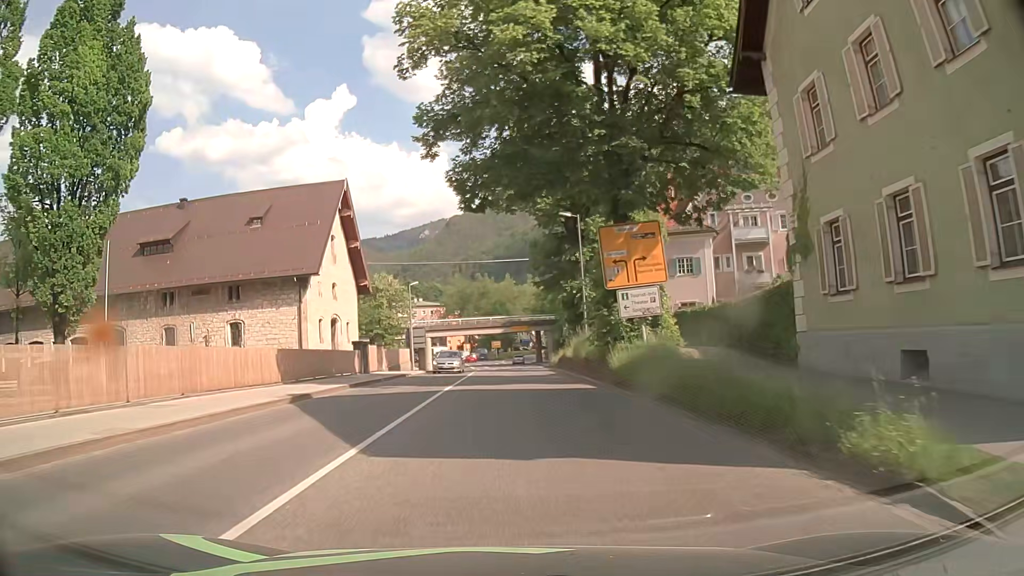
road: primary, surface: asphalt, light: Day
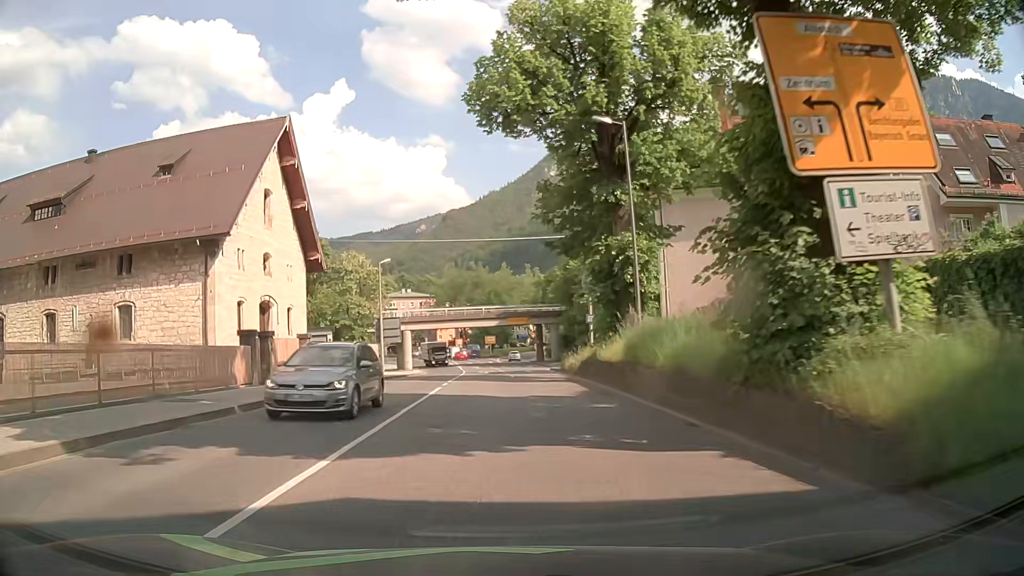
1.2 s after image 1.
(0.0, +16.5) m; 0°
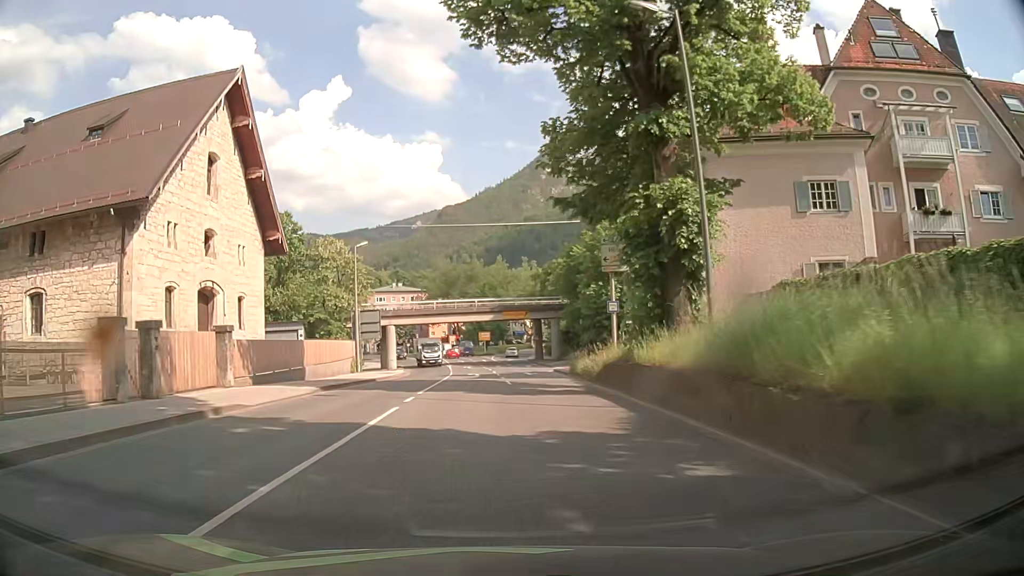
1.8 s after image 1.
(0.0, +8.3) m; 0°
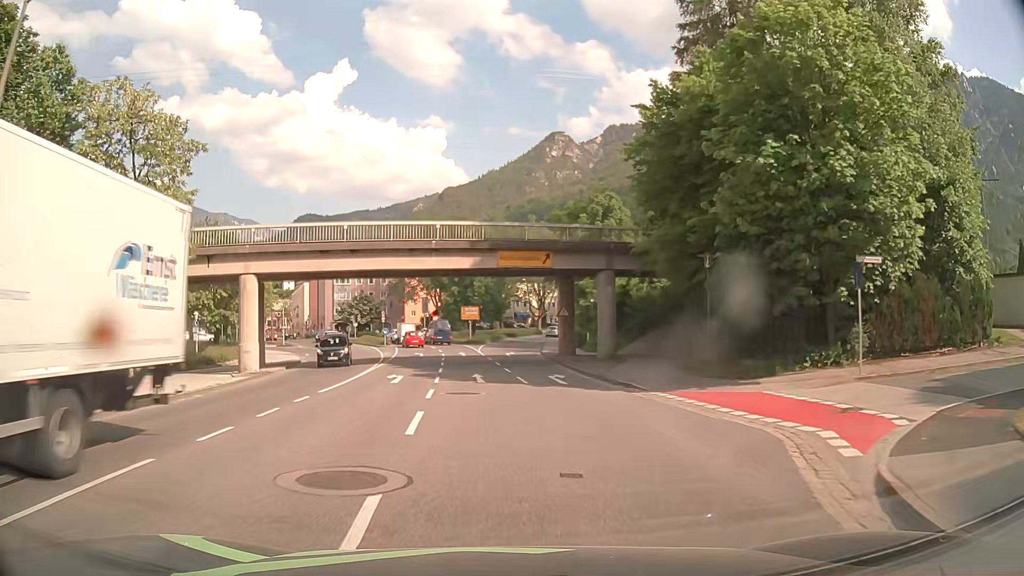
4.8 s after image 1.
(+0.6, +40.0) m; +1°
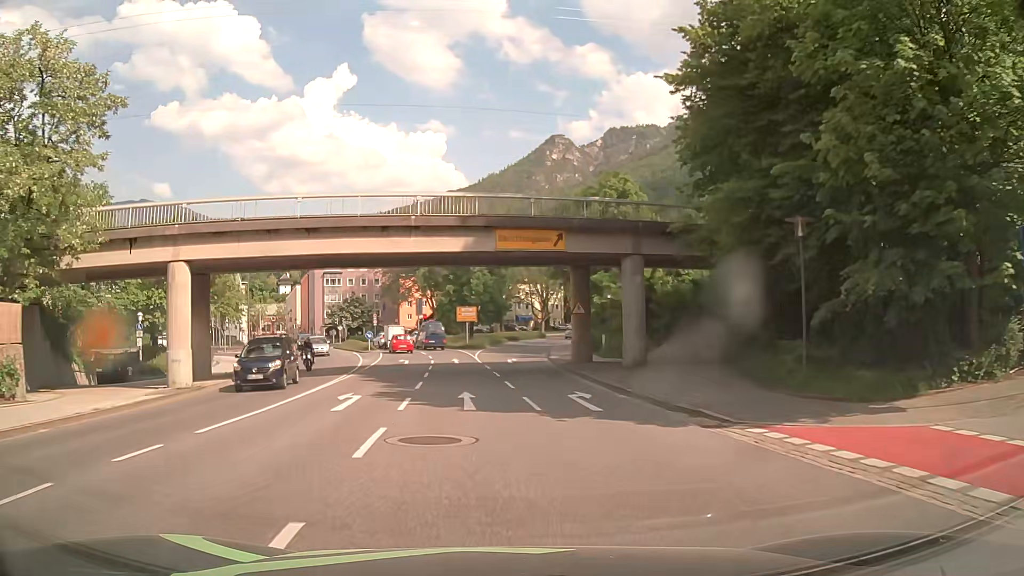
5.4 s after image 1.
(0.0, +7.6) m; 0°
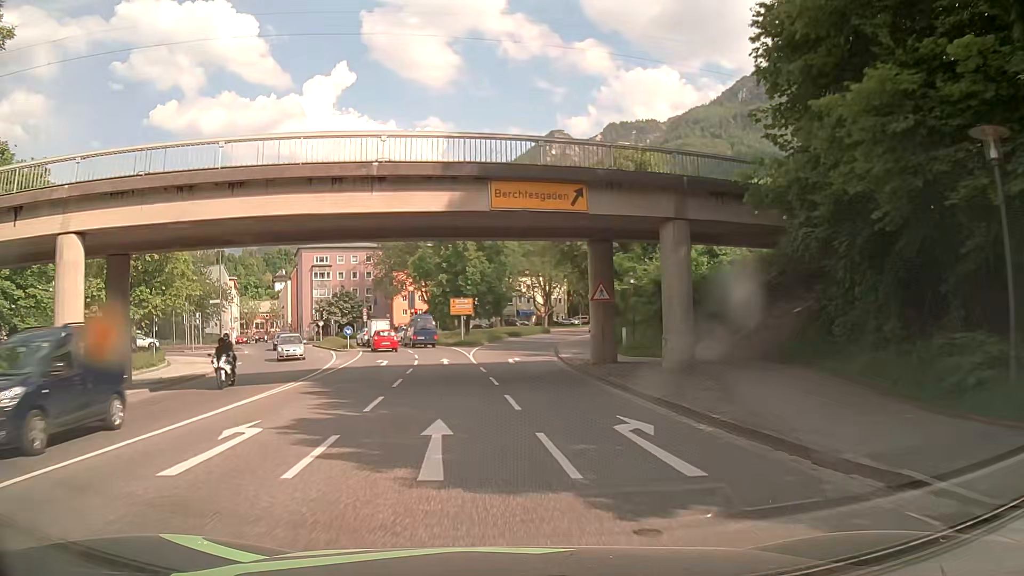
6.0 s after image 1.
(0.0, +7.4) m; 0°
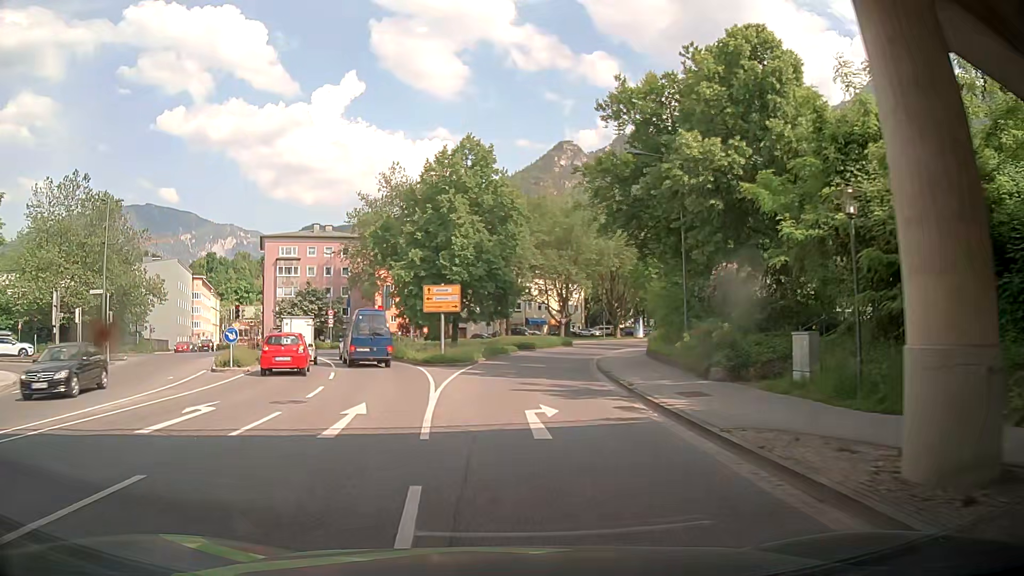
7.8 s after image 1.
(-0.2, +21.3) m; -1°
